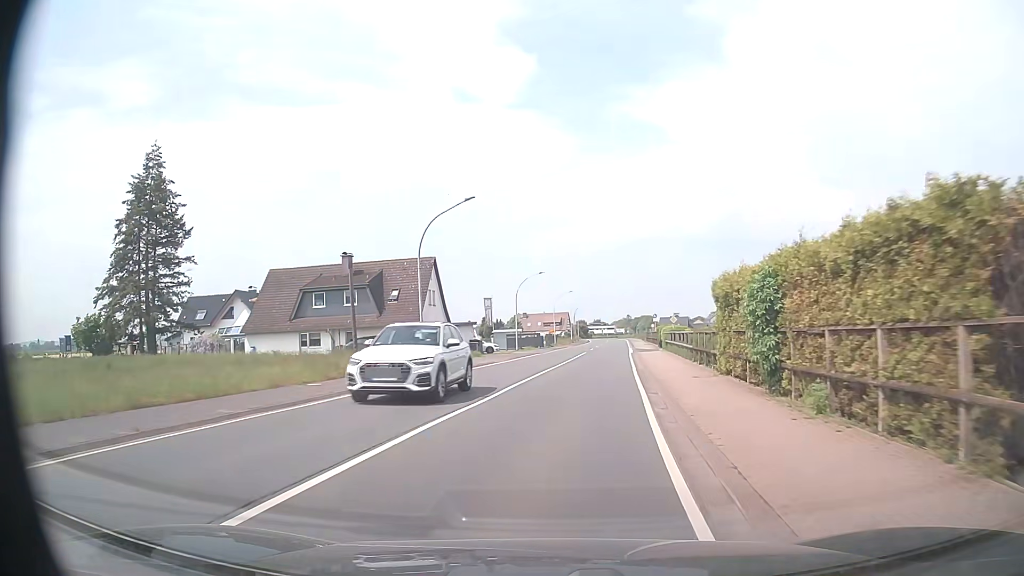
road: primary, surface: asphalt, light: Day
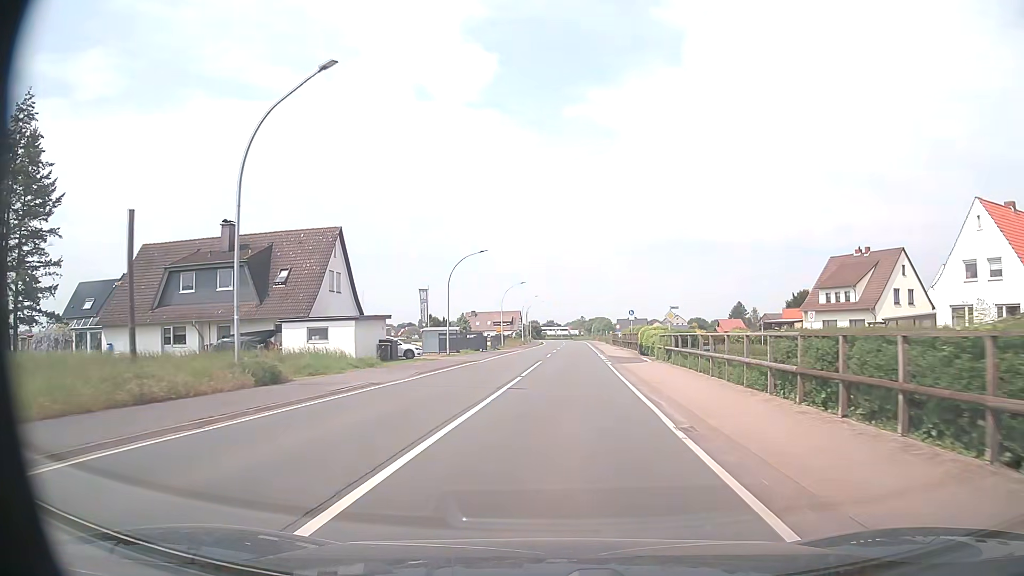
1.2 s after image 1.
(+0.6, +16.1) m; +4°
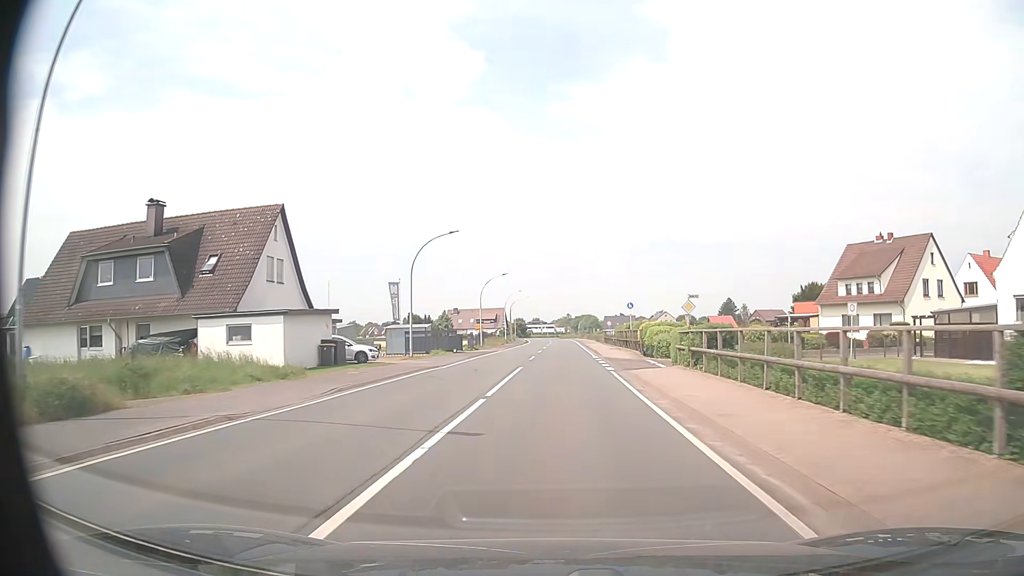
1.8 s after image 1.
(+0.2, +8.0) m; +2°
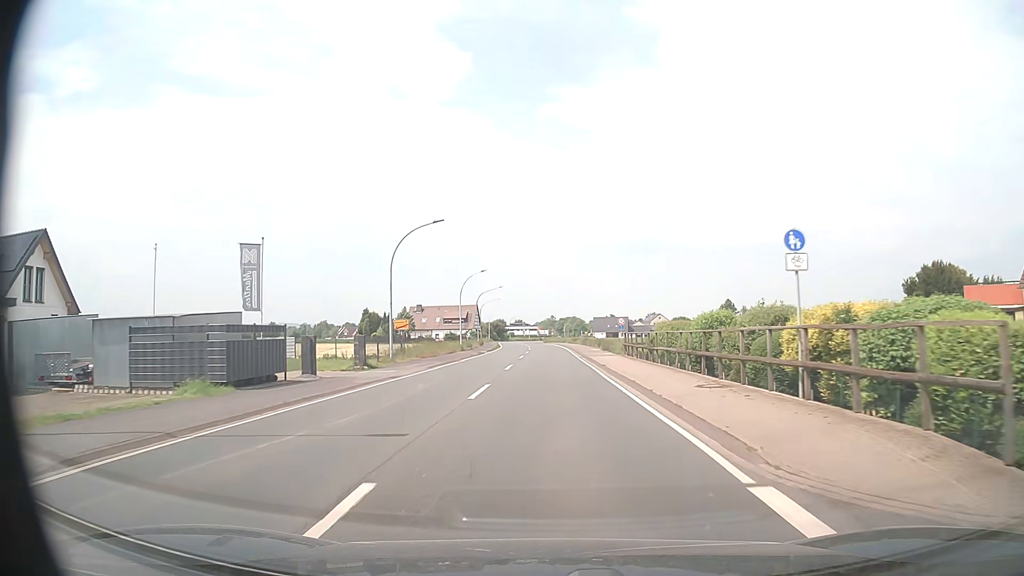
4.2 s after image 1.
(+0.5, +32.2) m; +1°
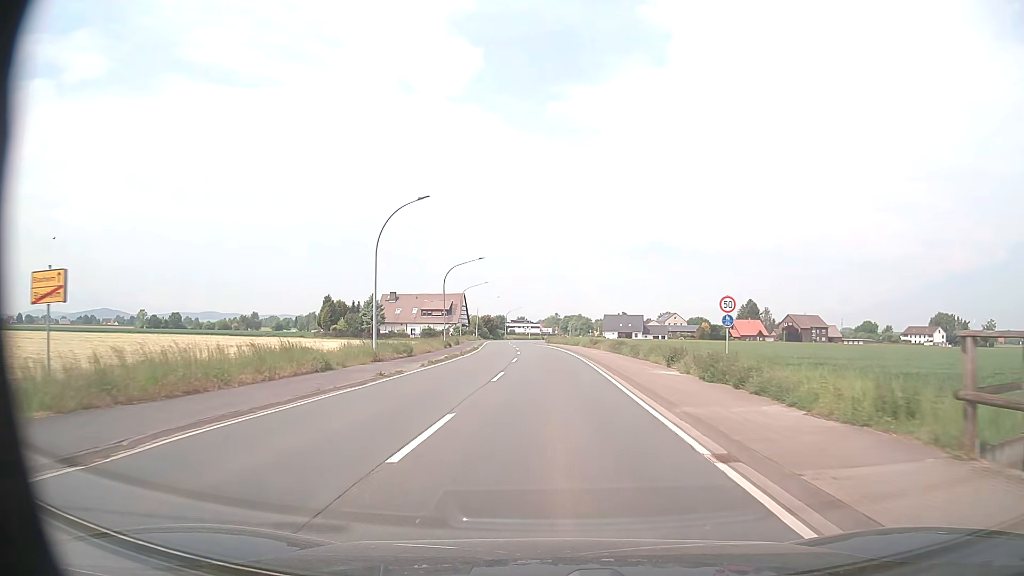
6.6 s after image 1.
(-0.1, +32.2) m; -1°
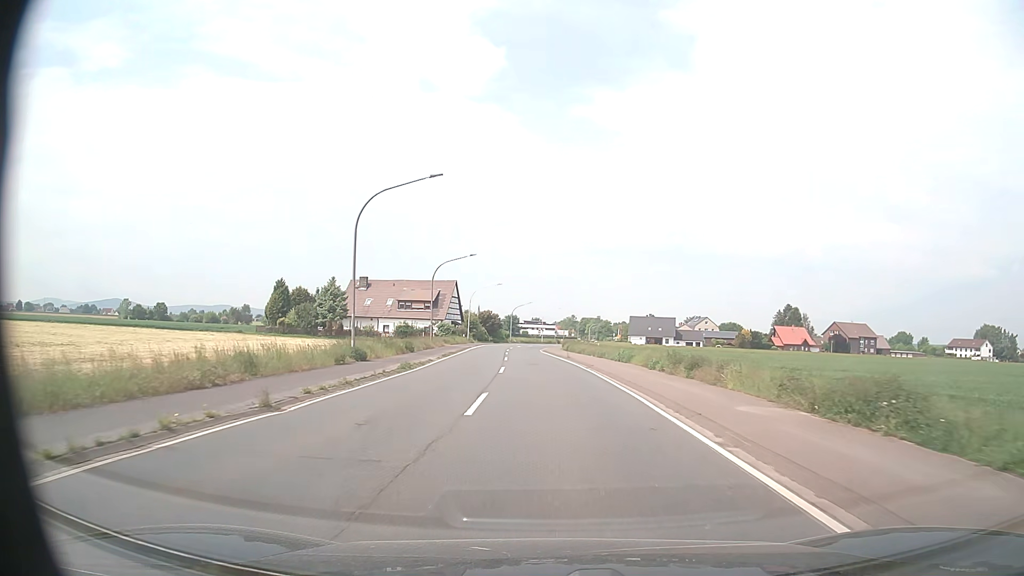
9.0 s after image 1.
(-0.2, +32.2) m; -1°
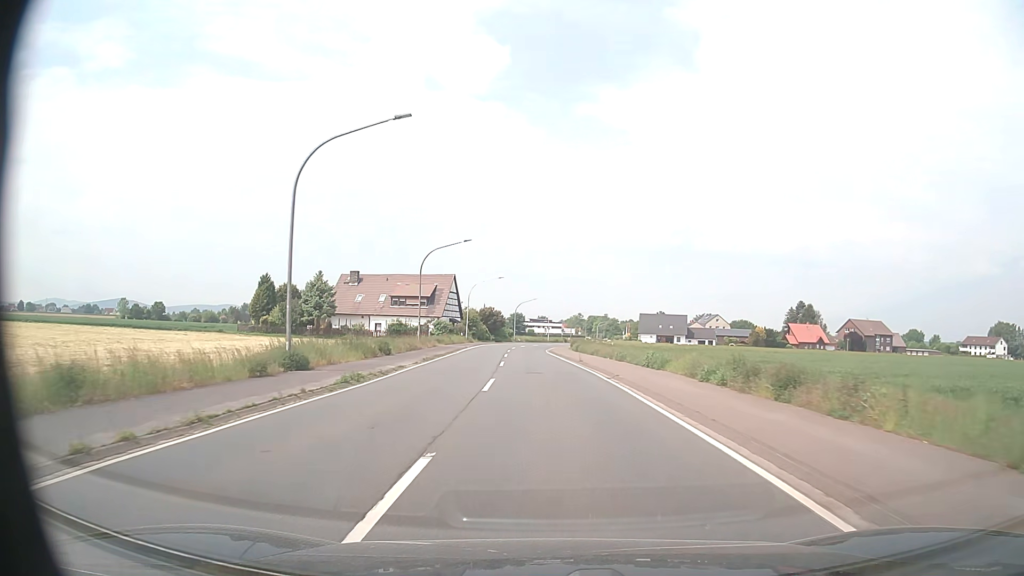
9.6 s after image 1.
(0.0, +8.1) m; 0°
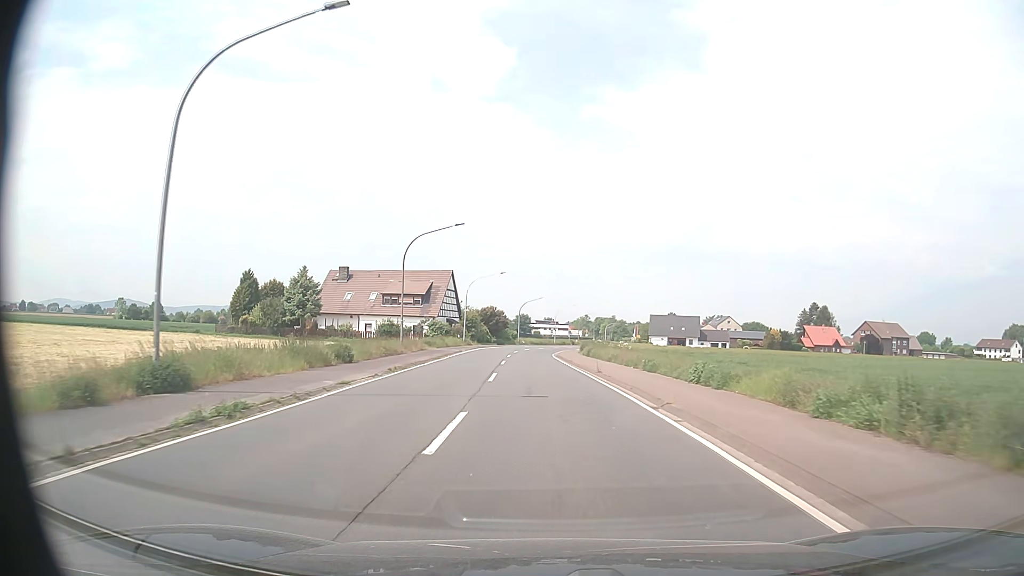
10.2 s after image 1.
(-0.1, +8.1) m; -1°
(0, +10) (0, +20) (0, +30) (-1, +40) (-1, +50) (0, +60) (0, +70) (+1, +80) (+2, +90) (+4, +100) m
